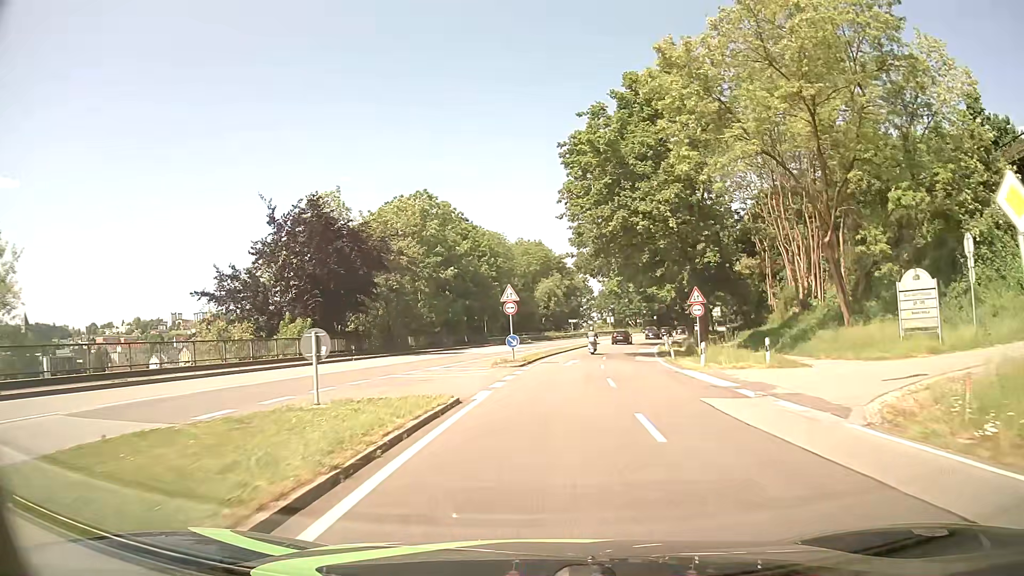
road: primary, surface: asphalt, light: Day
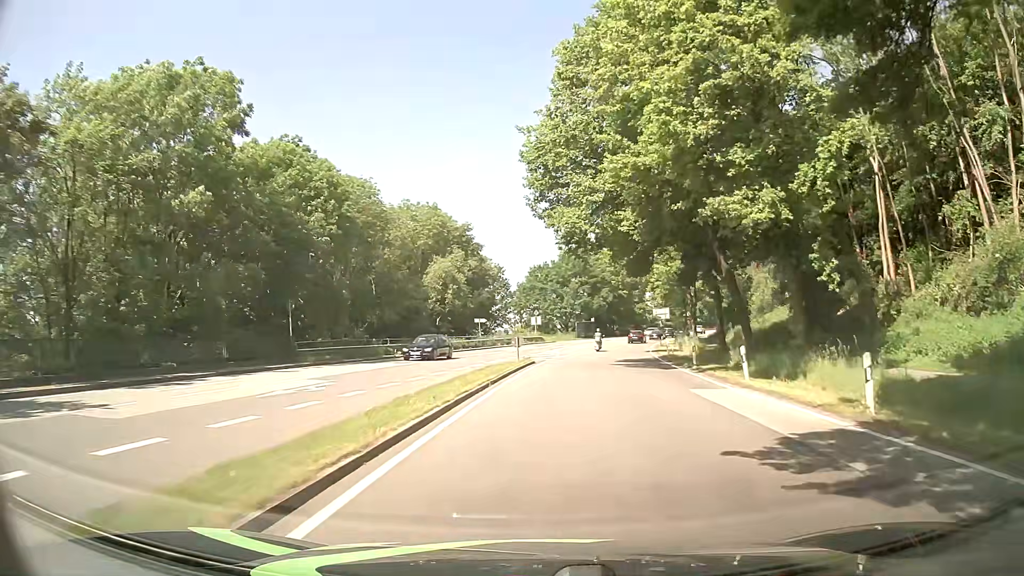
(+2.2, +37.9) m; +7°
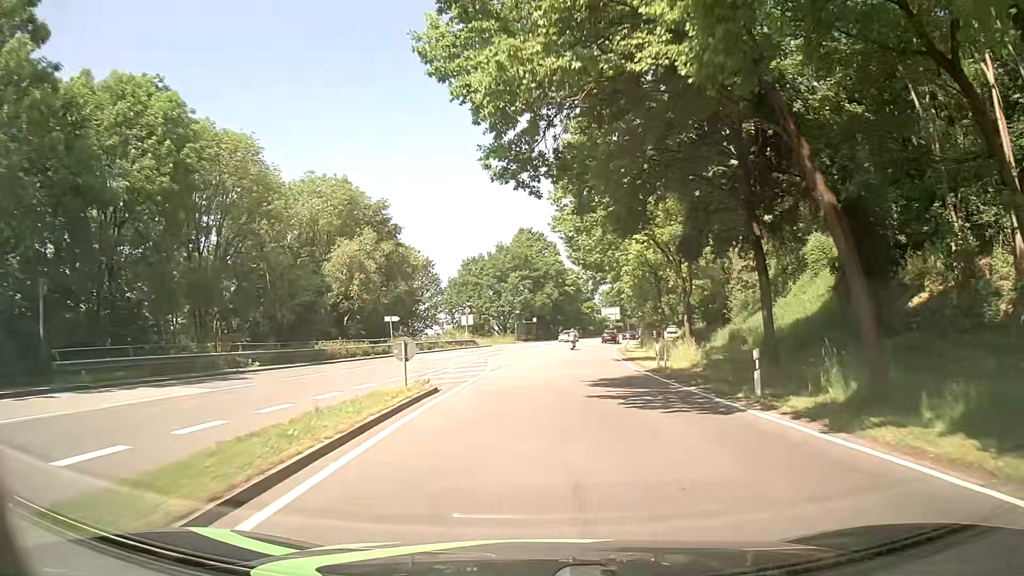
(+0.7, +15.1) m; +6°
(0, +10) (+1, +20) (+1, +30) (+2, +40) (+3, +50) (+5, +60) (+6, +70) (+8, +79) (+11, +89) (+13, +99) m
